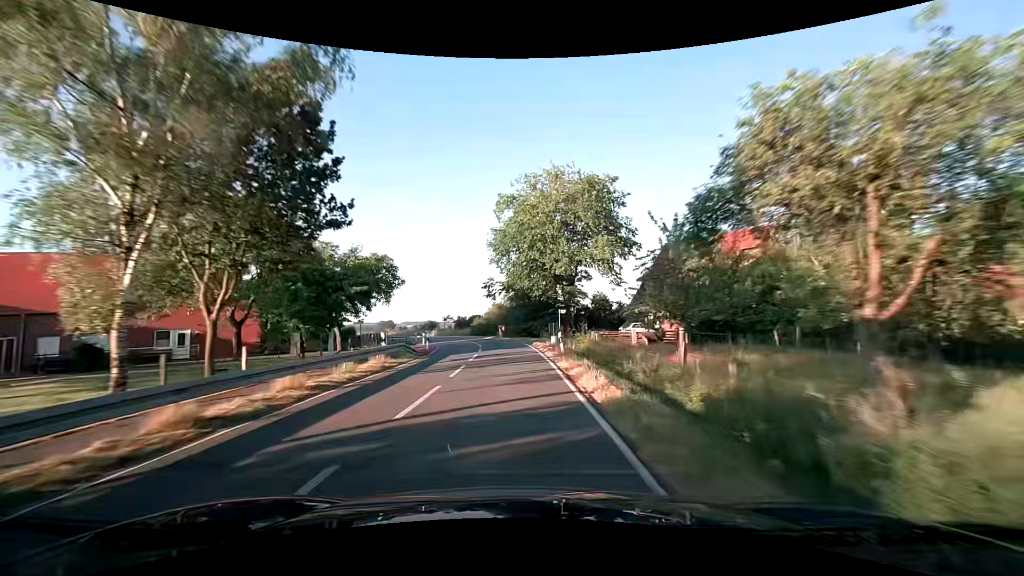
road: secondary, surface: asphalt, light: Day
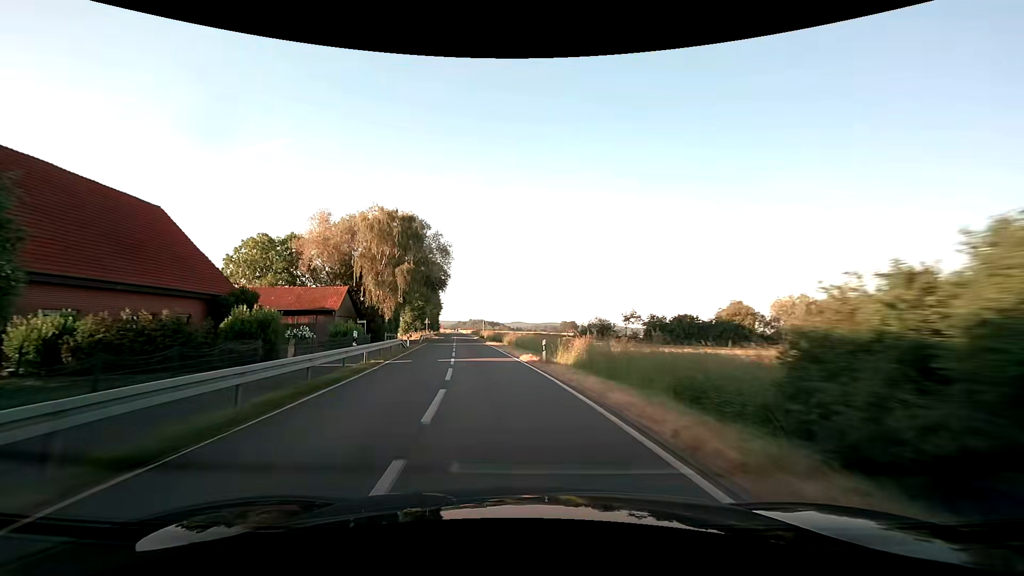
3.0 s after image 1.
(-7.1, +54.7) m; -20°
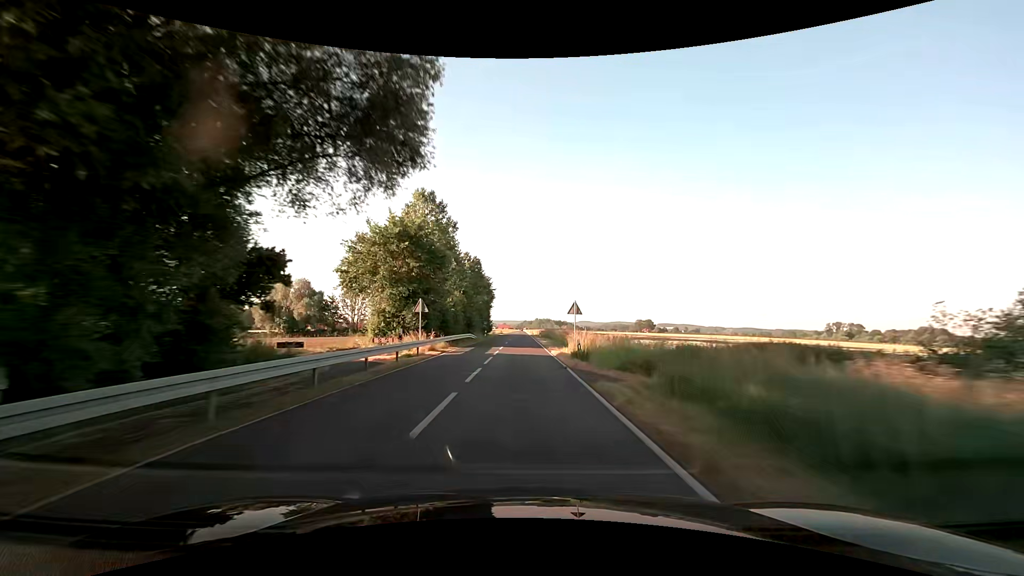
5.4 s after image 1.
(-6.0, +50.5) m; -8°
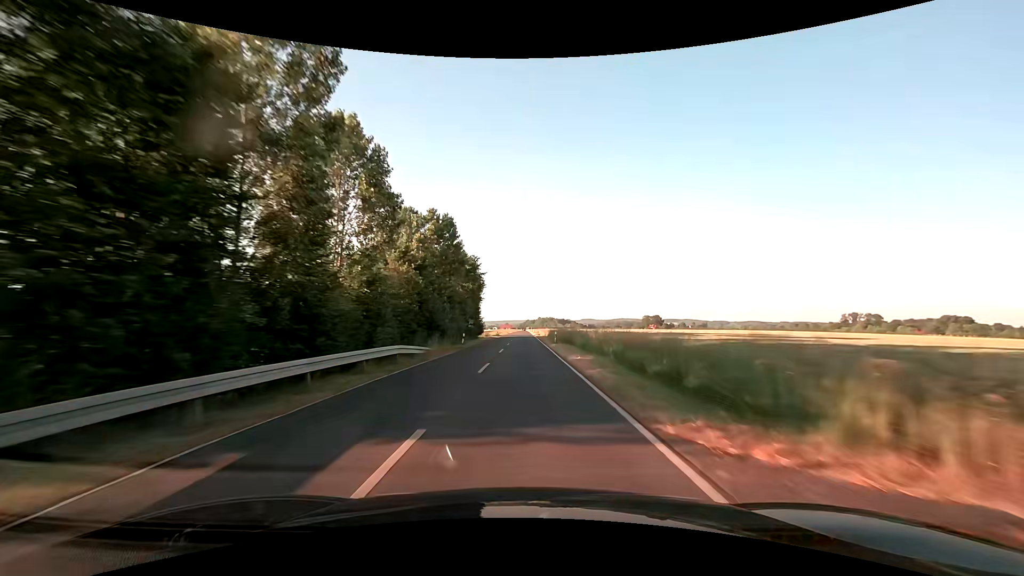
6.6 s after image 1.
(-0.2, +28.6) m; -1°
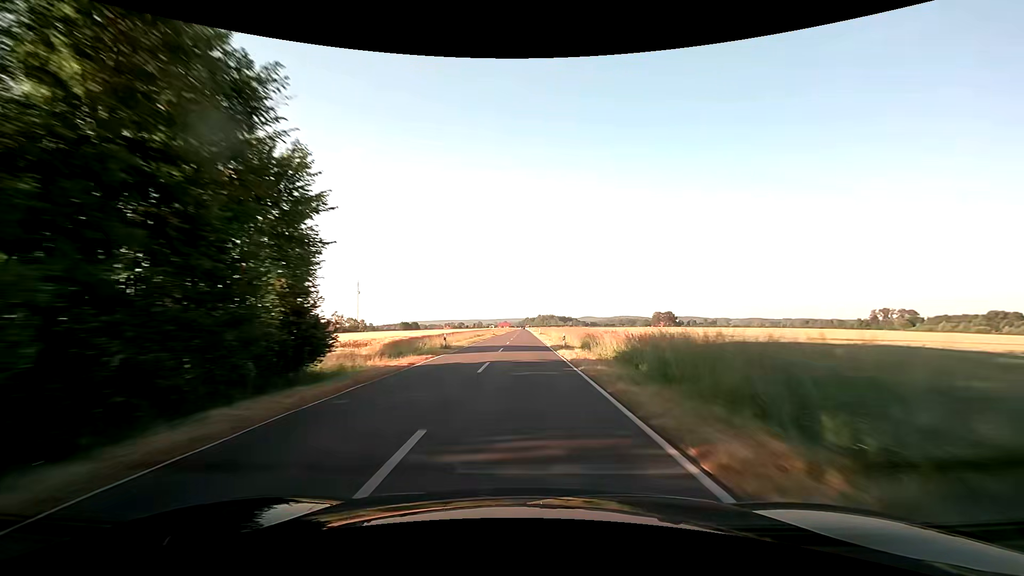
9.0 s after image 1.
(-0.1, +60.7) m; 0°
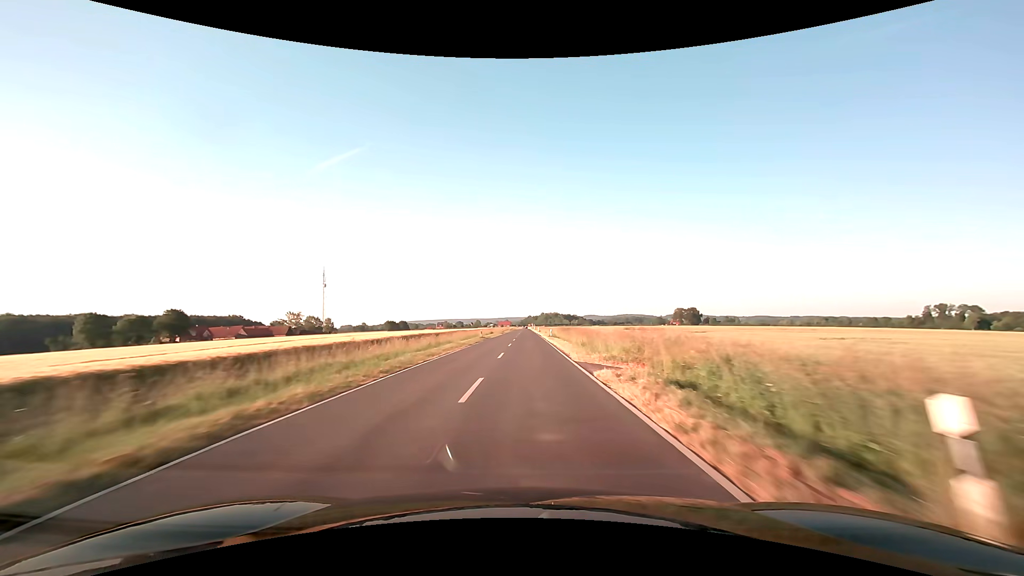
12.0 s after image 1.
(-0.3, +78.0) m; 0°
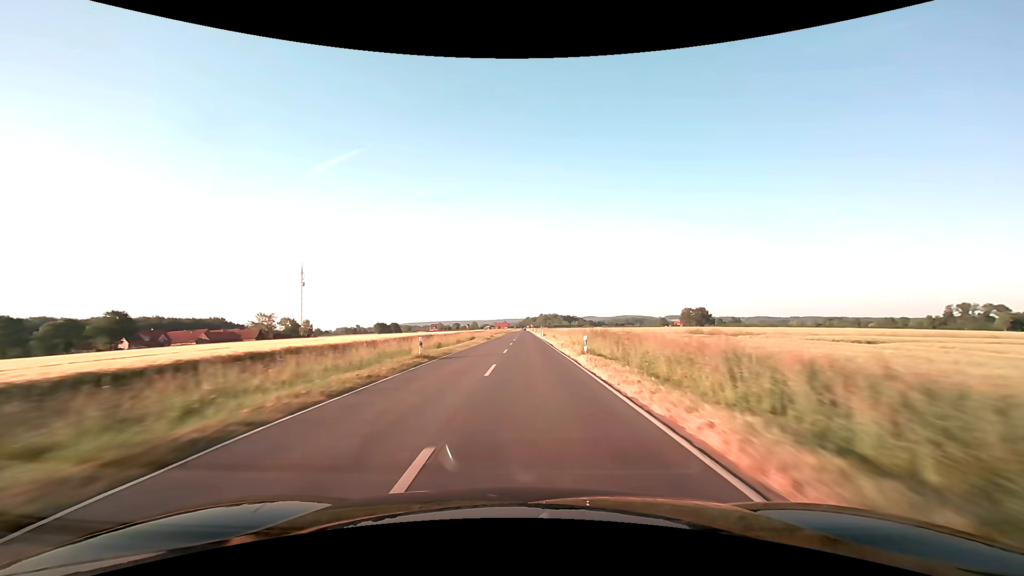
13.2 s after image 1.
(0.0, +31.4) m; 0°
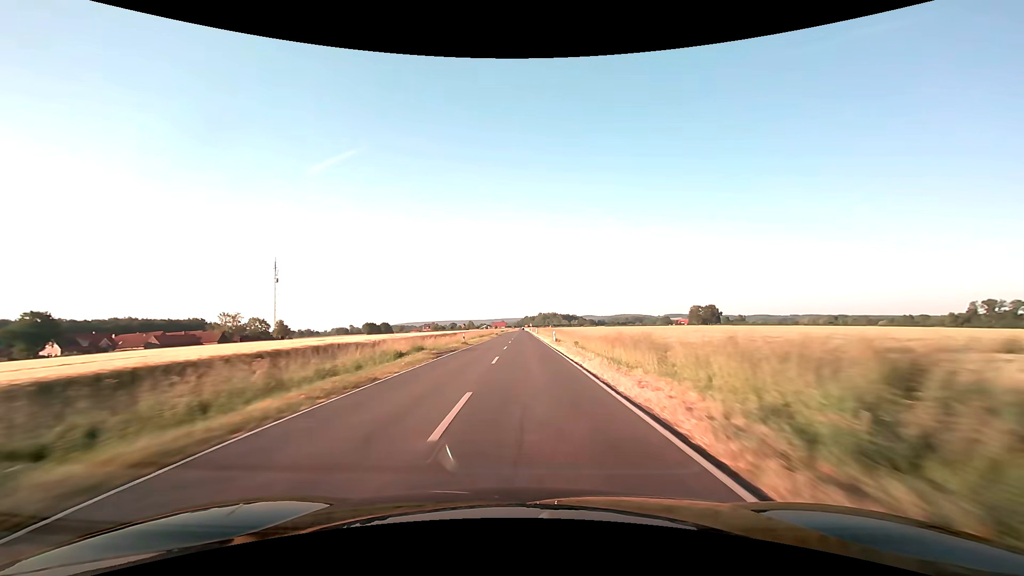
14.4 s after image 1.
(+0.1, +31.5) m; 0°
(0, +10) (0, +20) (0, +30) (0, +40) (0, +50) (0, +60) (0, +70) (0, +80) (0, +90) (0, +100) m
